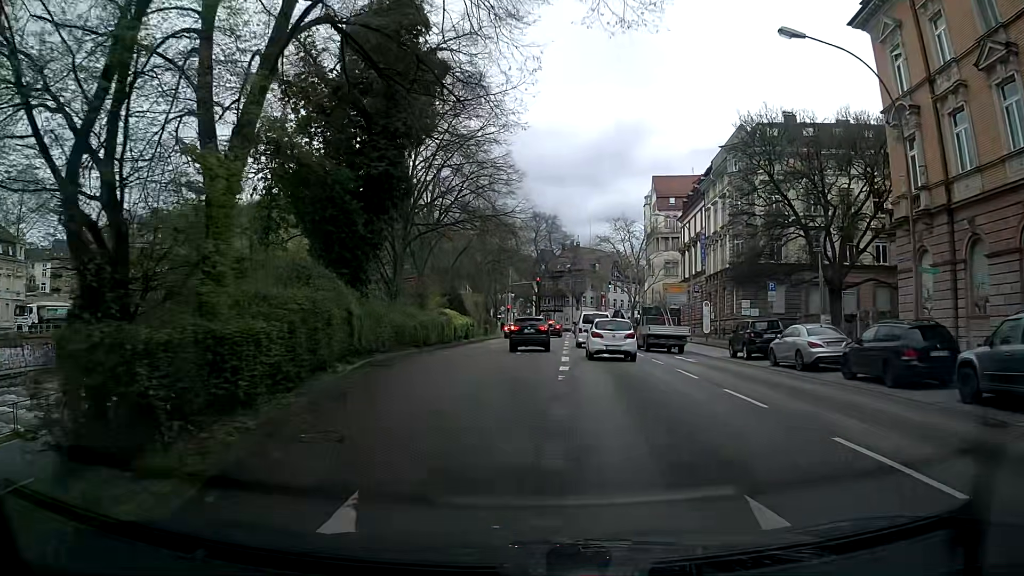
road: primary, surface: asphalt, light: Day
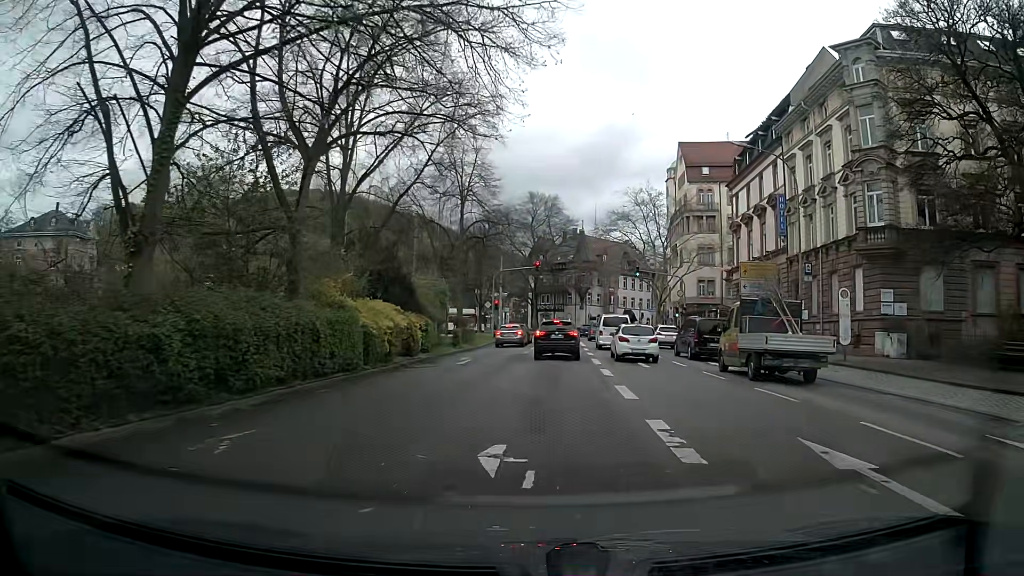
(-0.6, +22.0) m; -2°
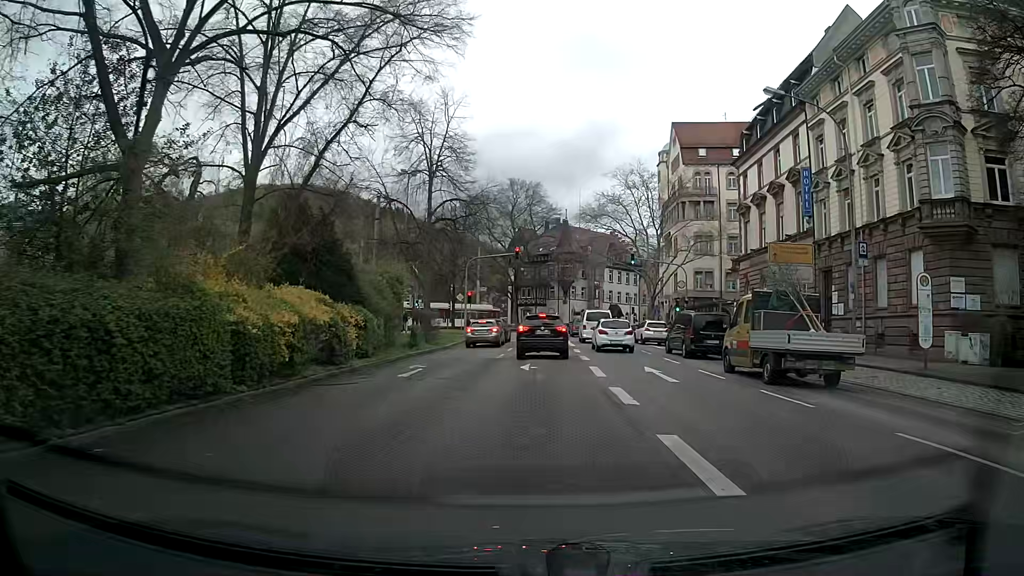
(+0.3, +7.3) m; +3°
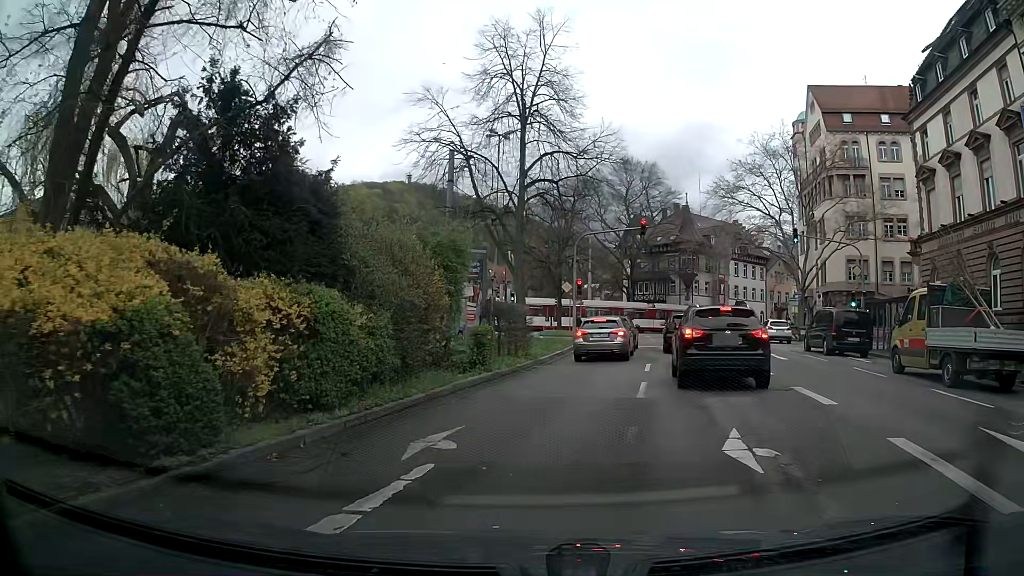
(-1.0, +12.7) m; -10°
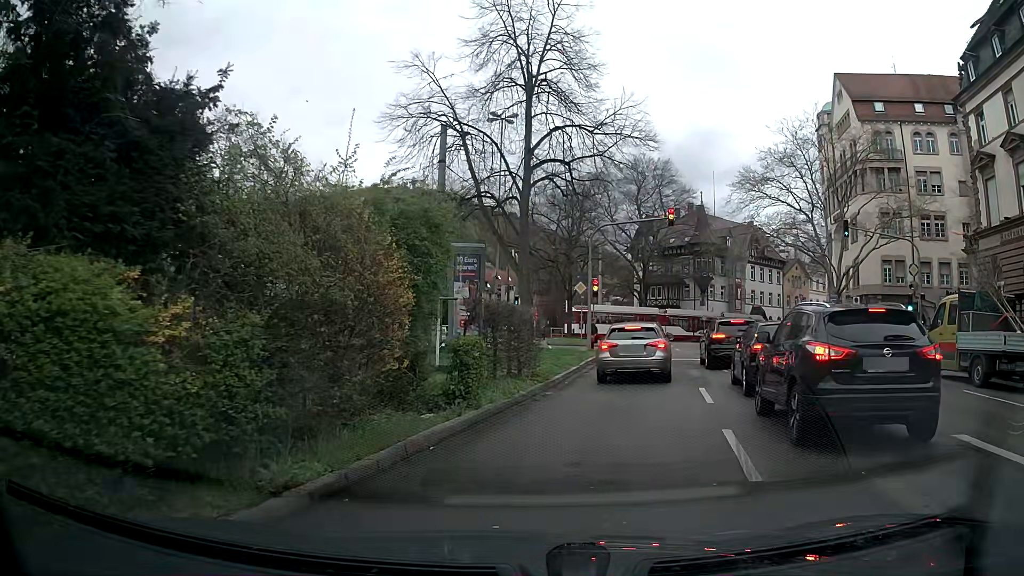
(-0.1, +5.5) m; -1°
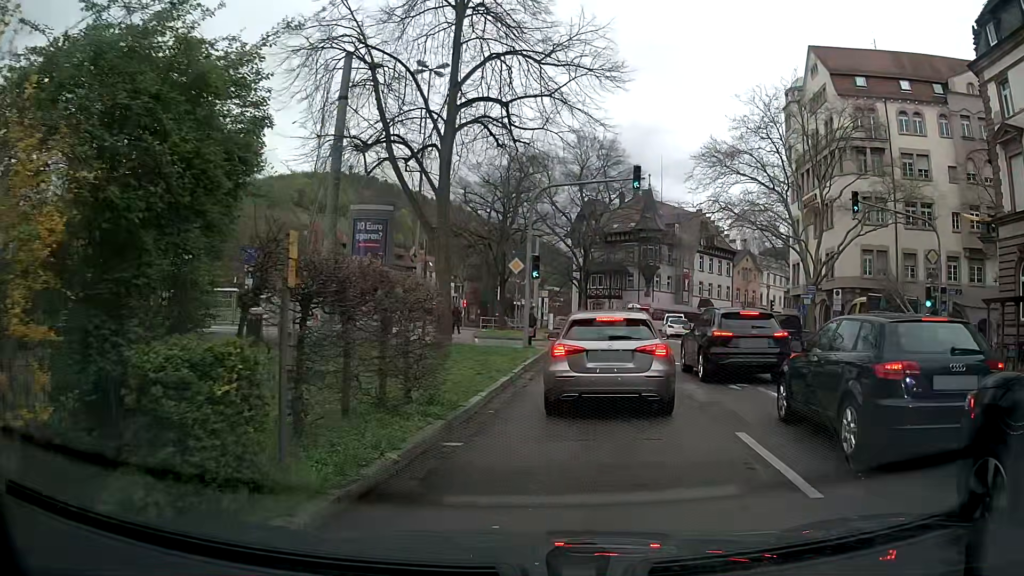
(+0.3, +6.7) m; +4°
